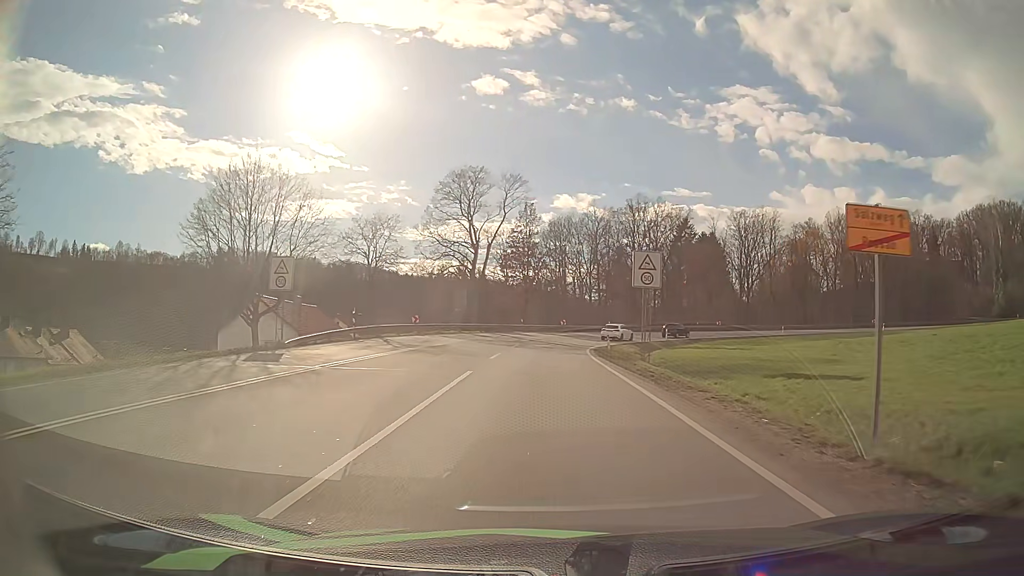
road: primary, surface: asphalt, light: Day
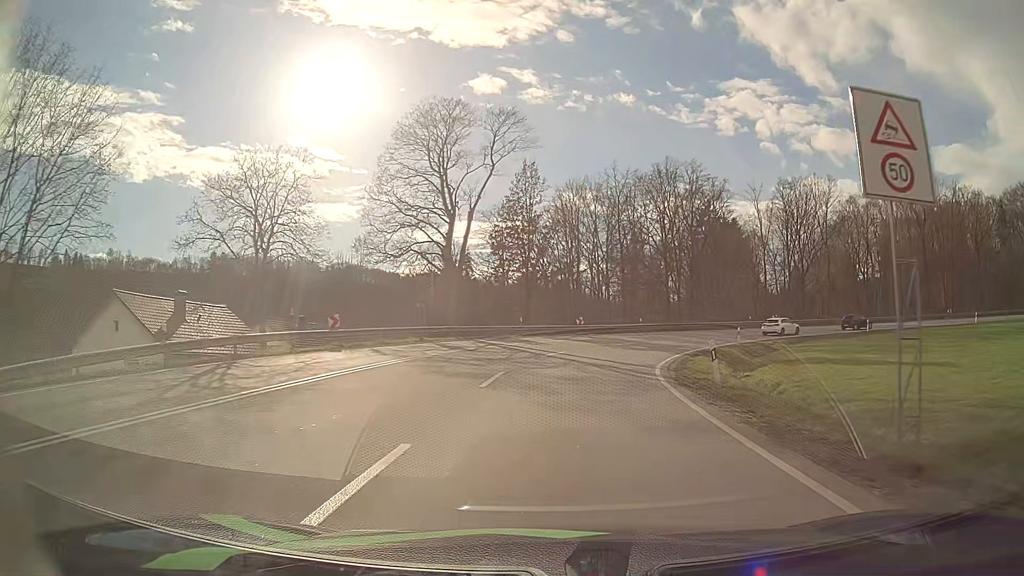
(-0.5, +21.4) m; -1°
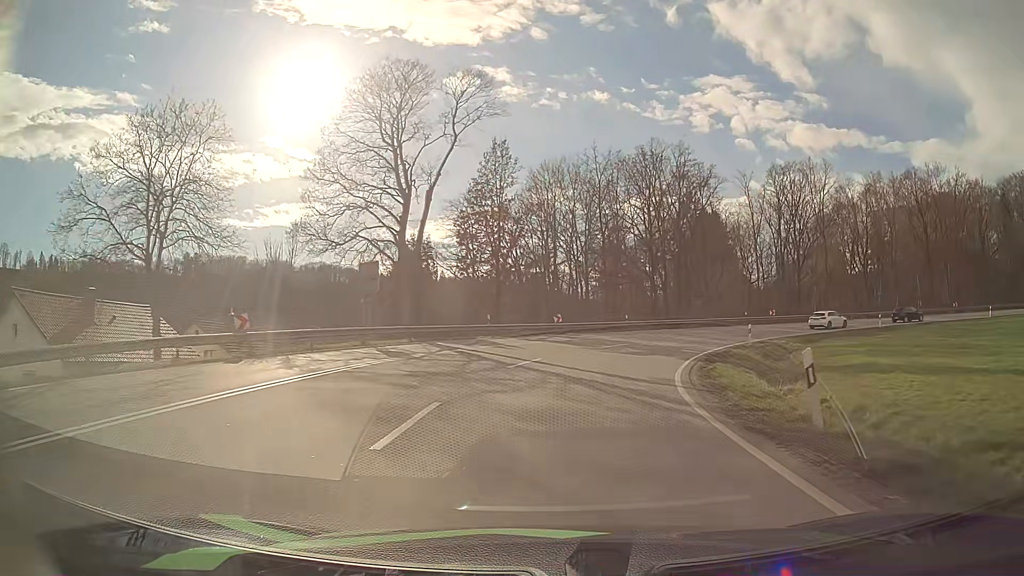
(+0.1, +7.1) m; +2°
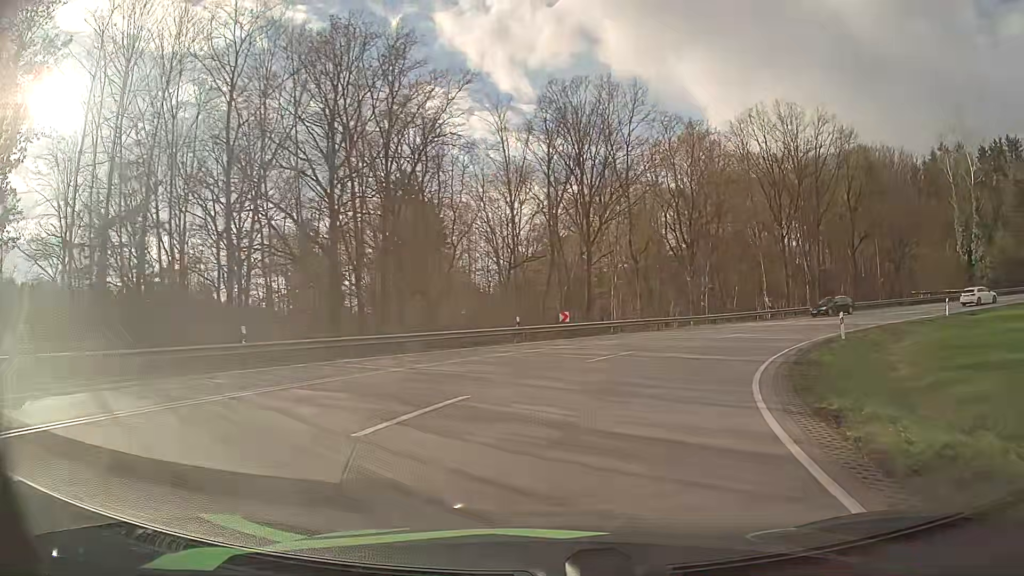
(+5.9, +32.5) m; +25°
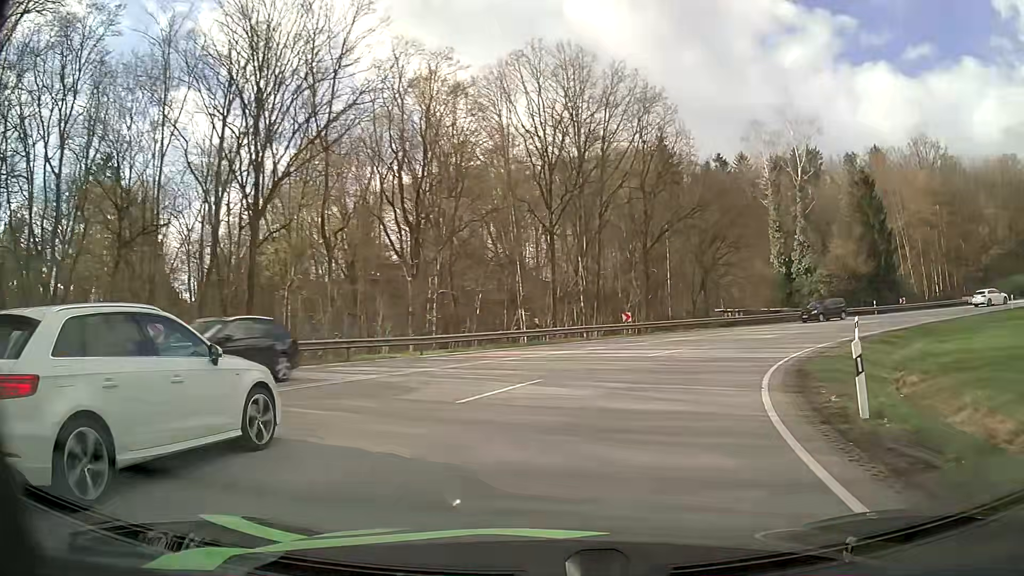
(+3.6, +18.4) m; +23°
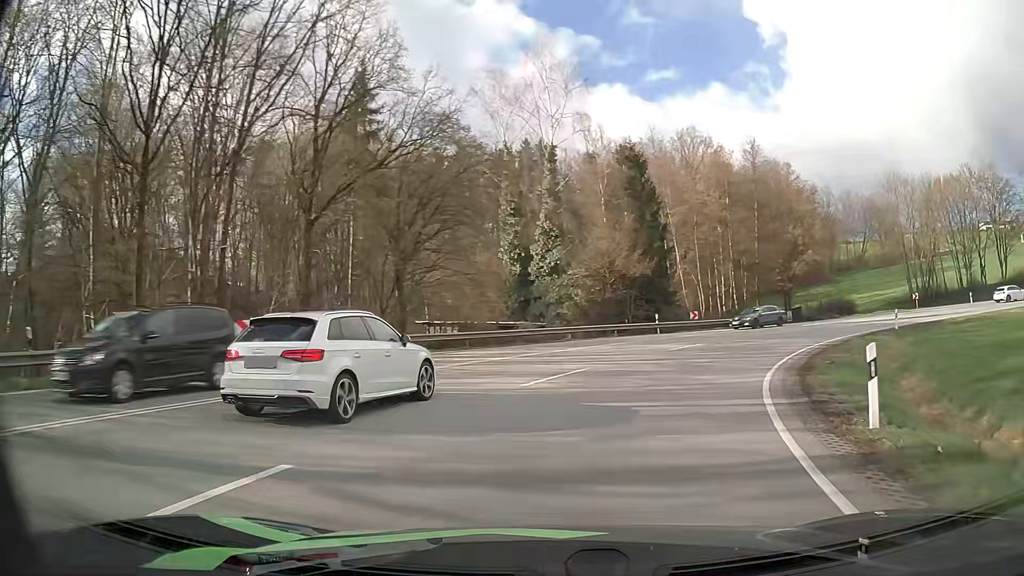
(+4.4, +18.9) m; +25°
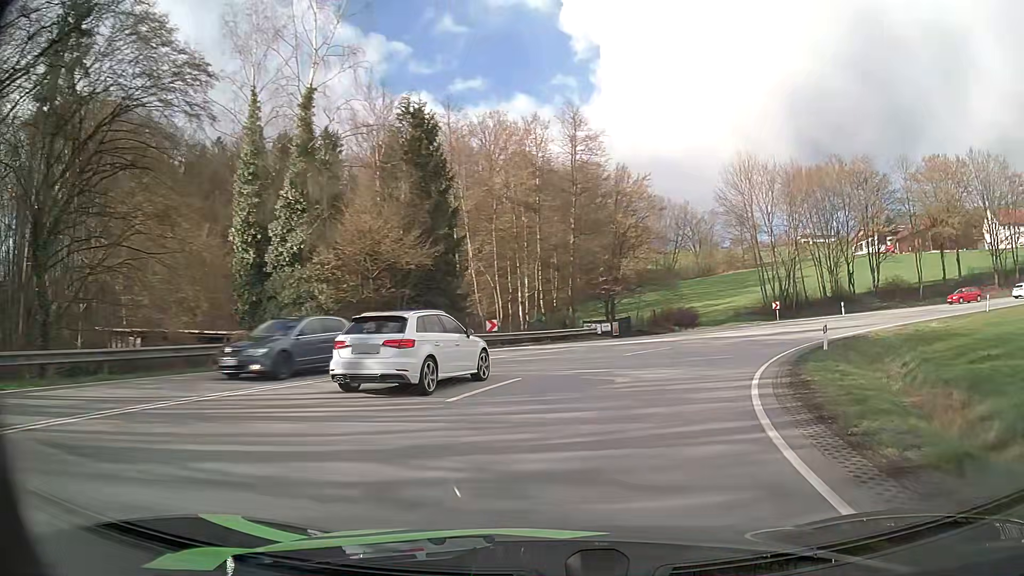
(+2.1, +13.6) m; +17°
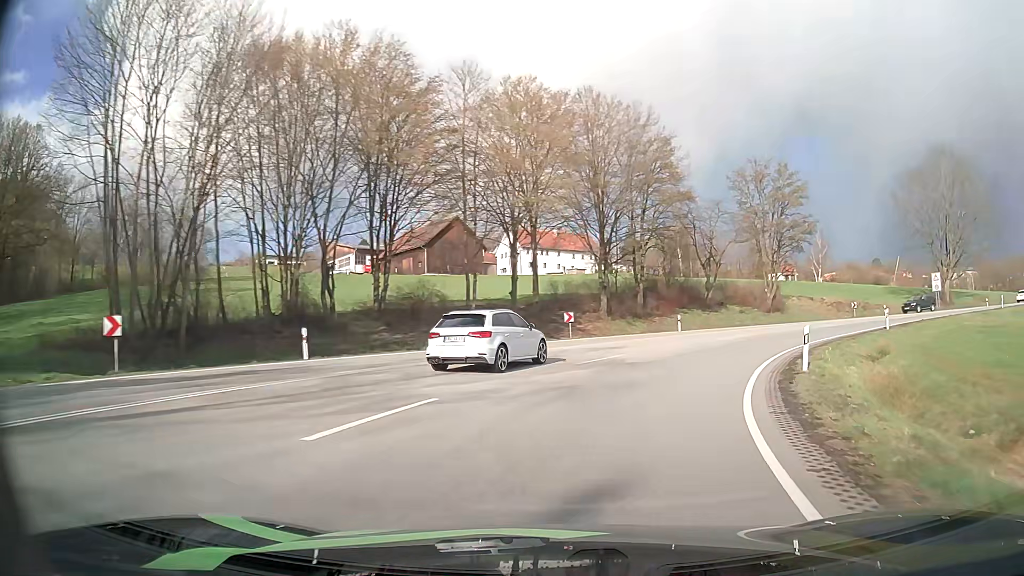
(+14.2, +32.7) m; +46°
(+1, +10) (+4, +19) (+9, +28) (+15, +36) (+23, +42) (+32, +47) (+41, +52) (+50, +56) (+59, +60) (+68, +64) m
